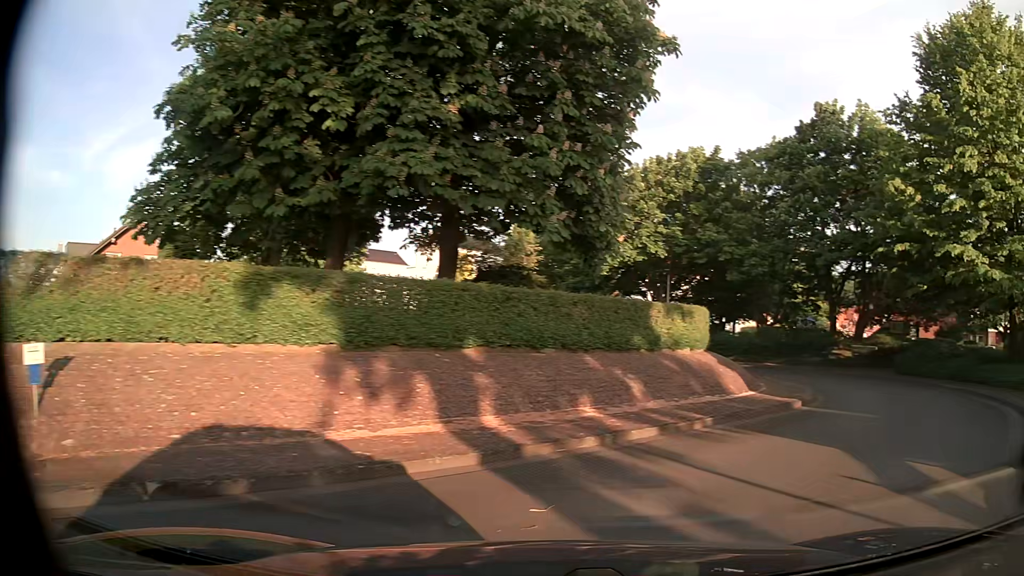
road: residential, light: Day
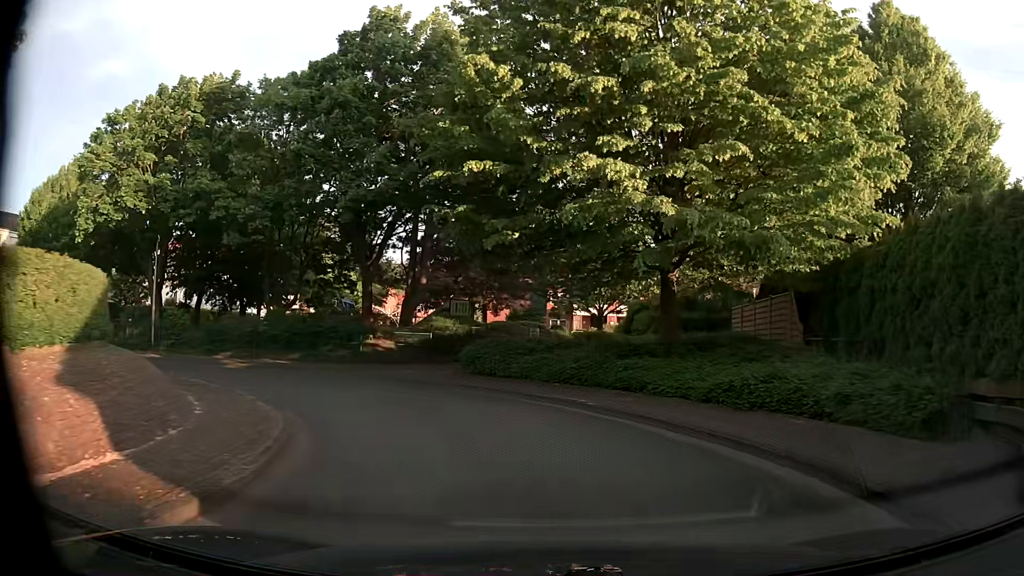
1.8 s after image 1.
(+3.9, +9.6) m; +38°
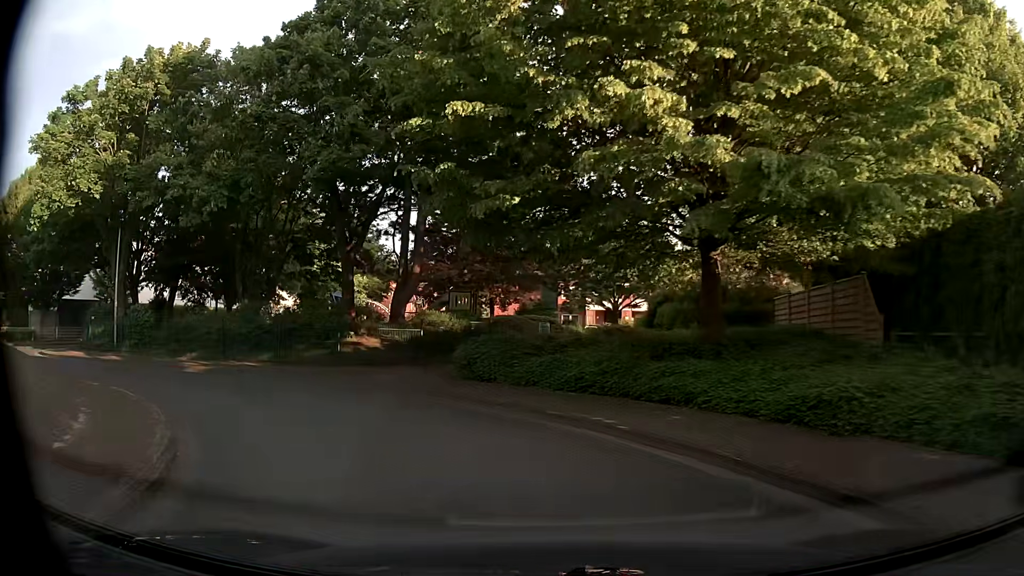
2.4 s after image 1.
(0.0, +3.7) m; -1°
